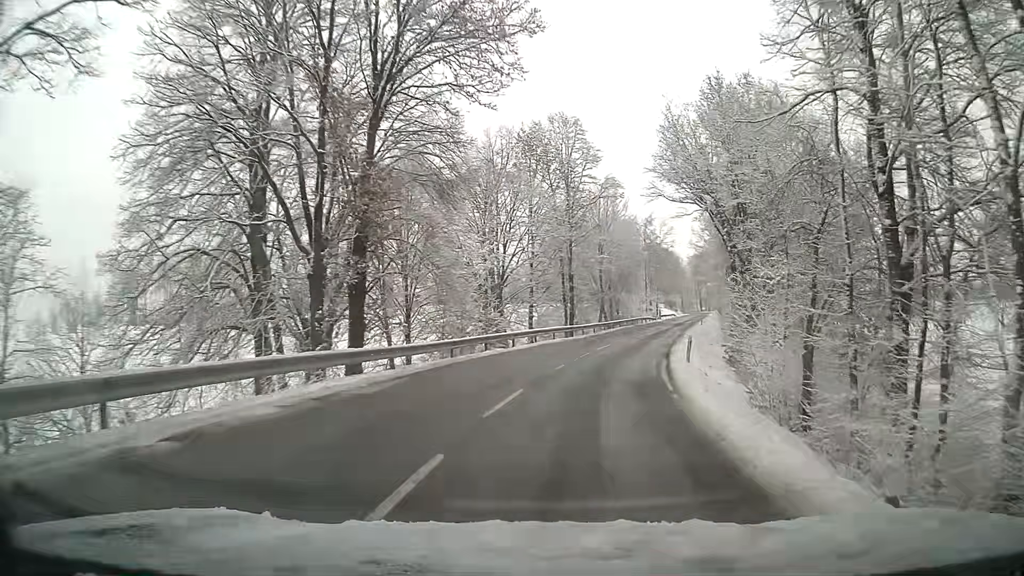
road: tertiary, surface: asphalt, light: Day
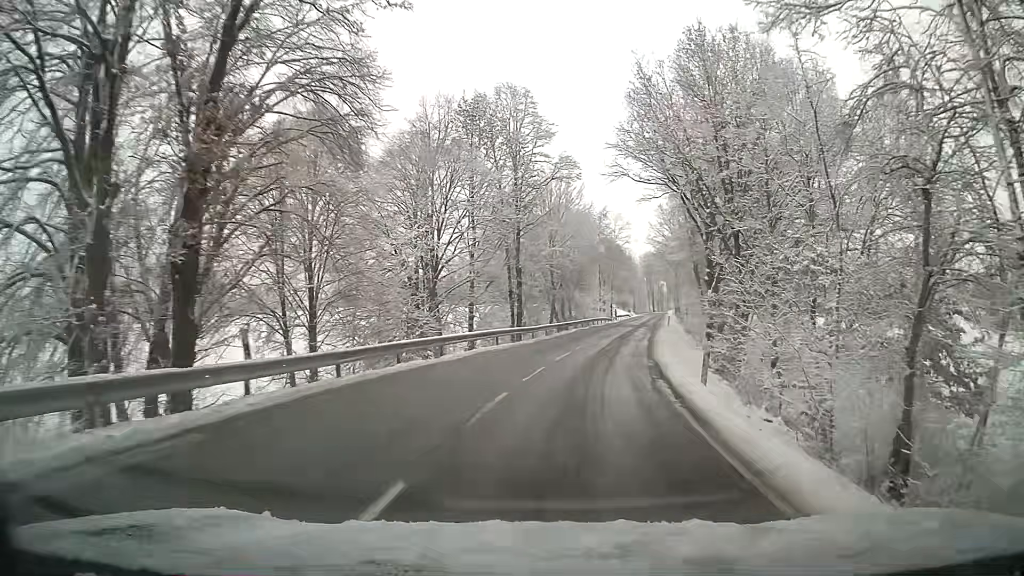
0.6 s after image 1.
(+0.3, +7.8) m; +4°
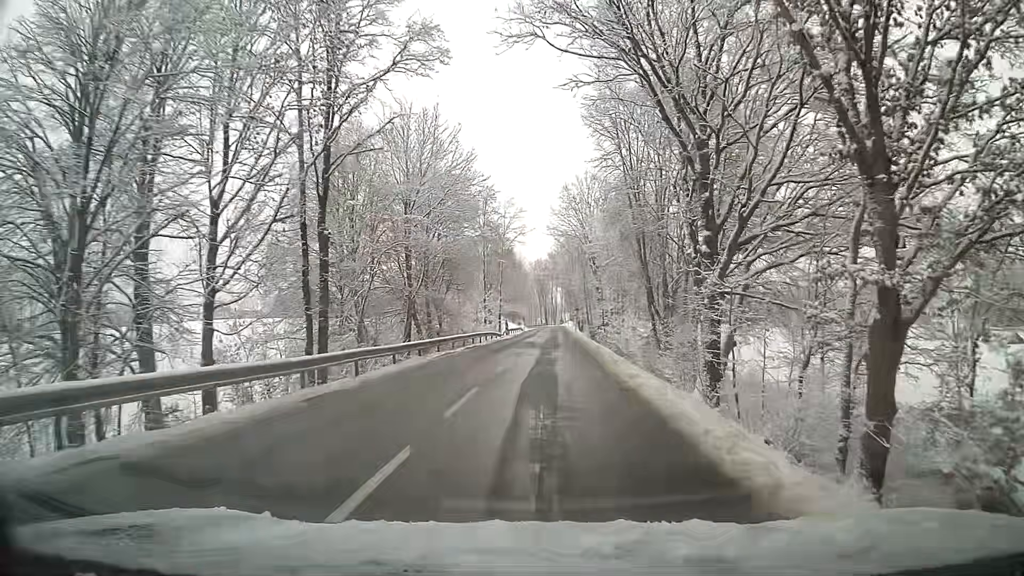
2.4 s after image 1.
(+2.2, +23.8) m; +9°
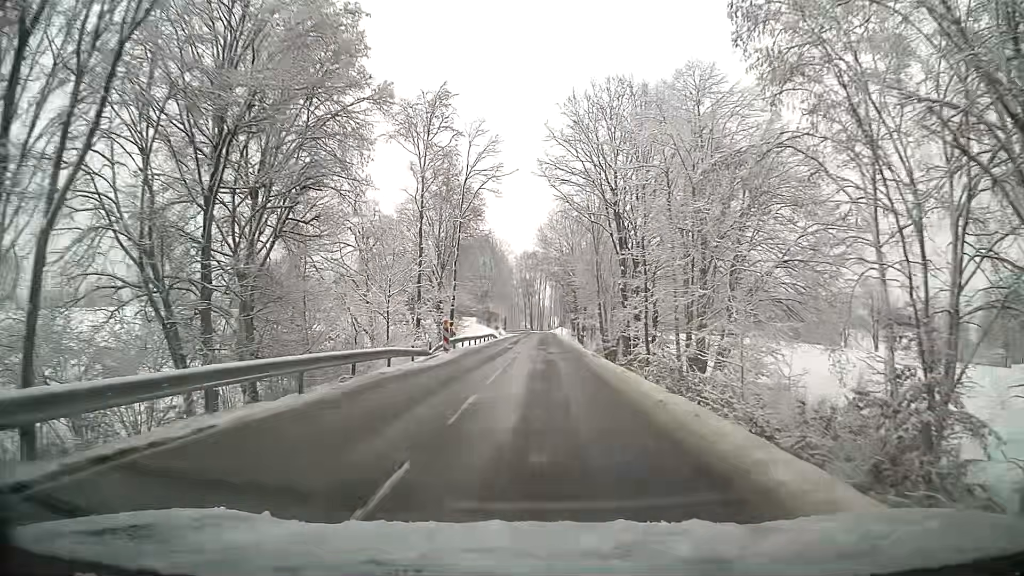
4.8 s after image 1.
(+0.3, +33.1) m; +1°
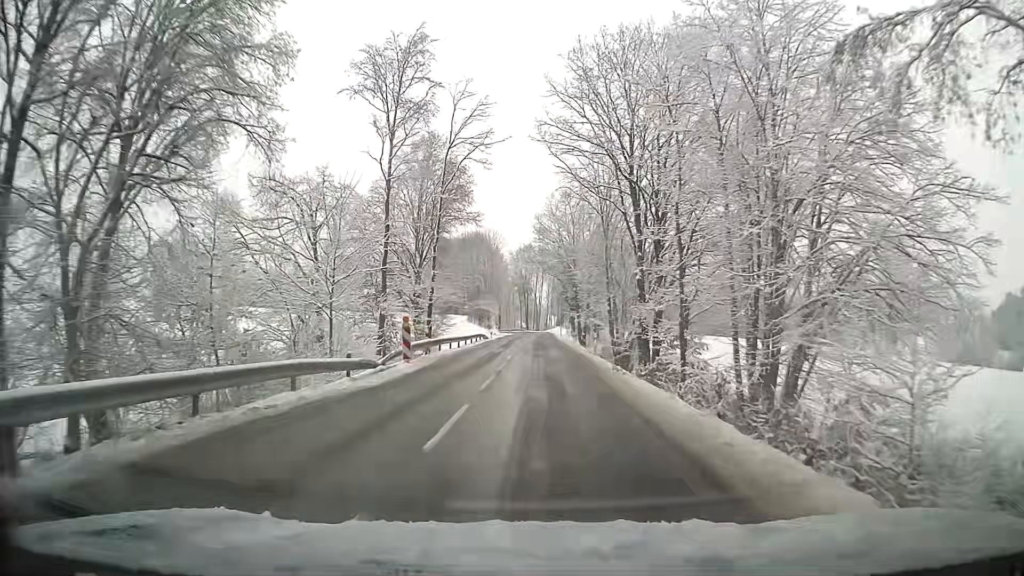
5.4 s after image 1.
(0.0, +8.5) m; +1°
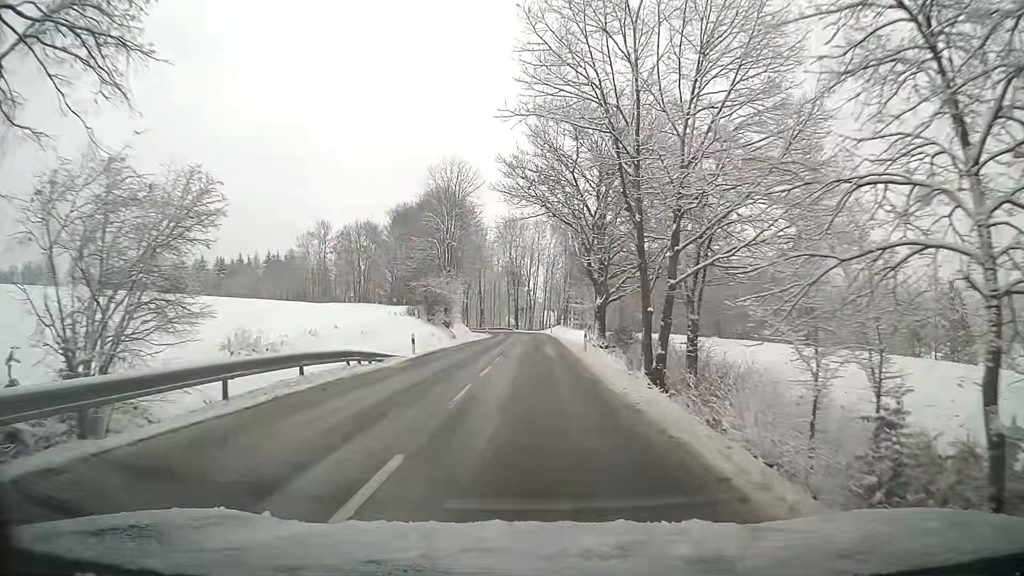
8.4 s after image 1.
(+0.2, +42.8) m; 0°
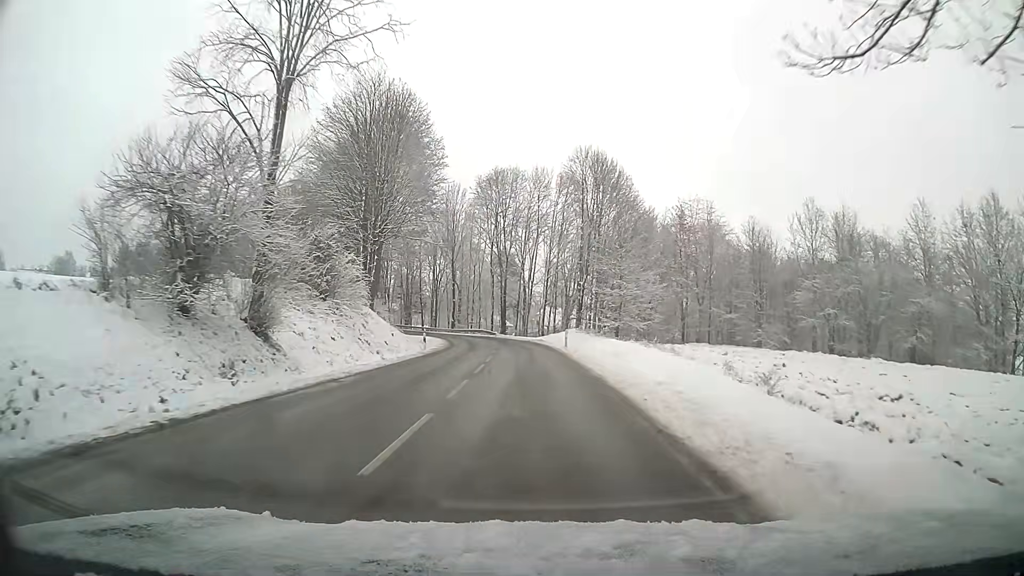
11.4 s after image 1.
(-0.1, +41.7) m; 0°
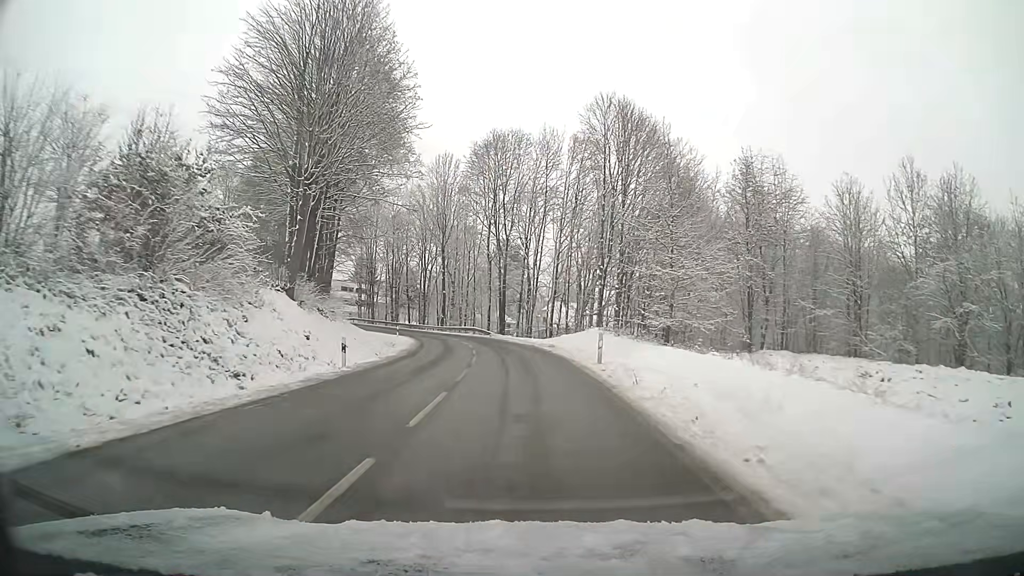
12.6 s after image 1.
(-0.1, +15.8) m; -1°
(0, +10) (-1, +20) (-1, +30) (-3, +40) (-5, +50) (-8, +59) (-11, +69) (-16, +78) (-21, +86) (-27, +94) m
